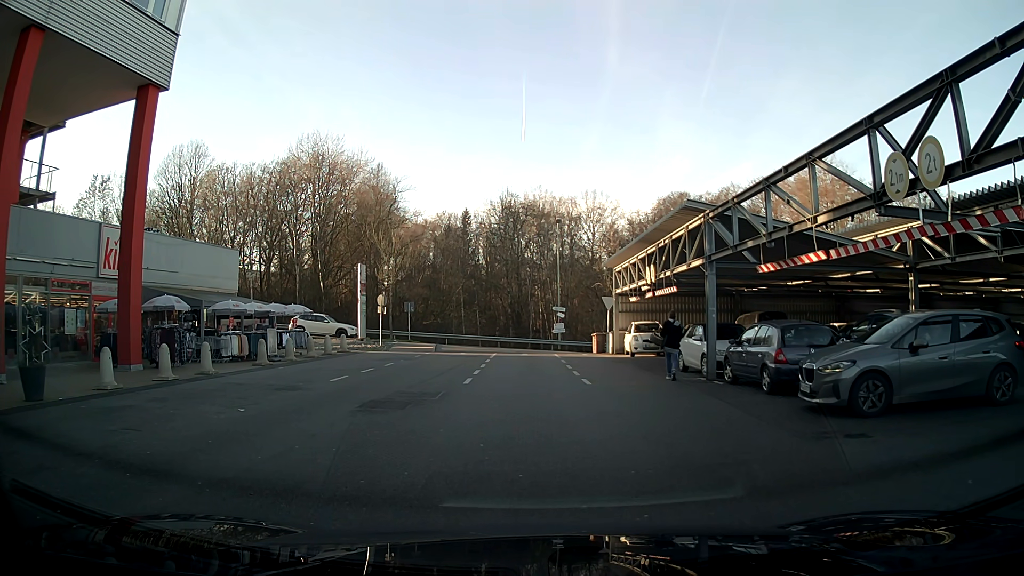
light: Day
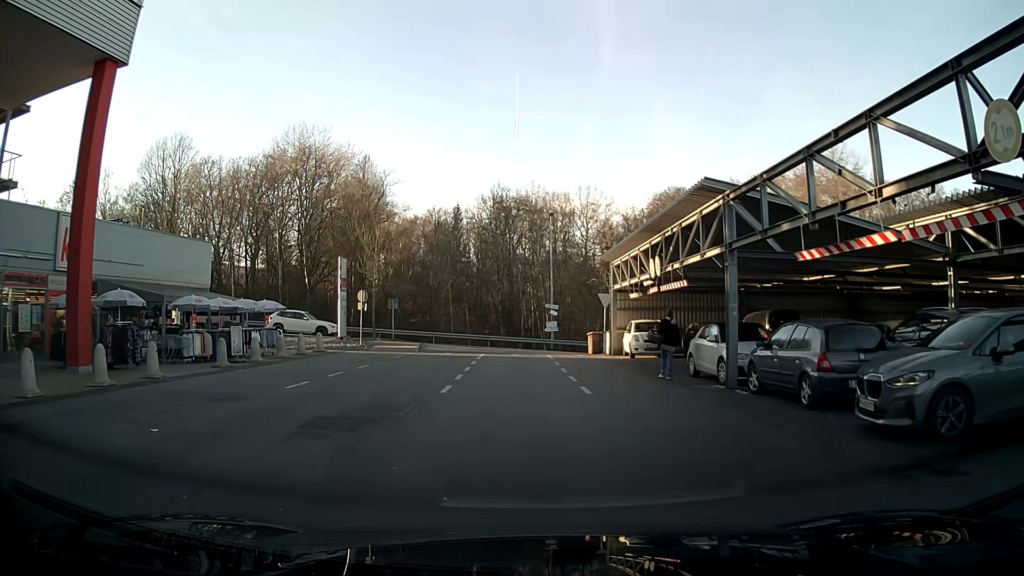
(0.0, +2.6) m; 0°
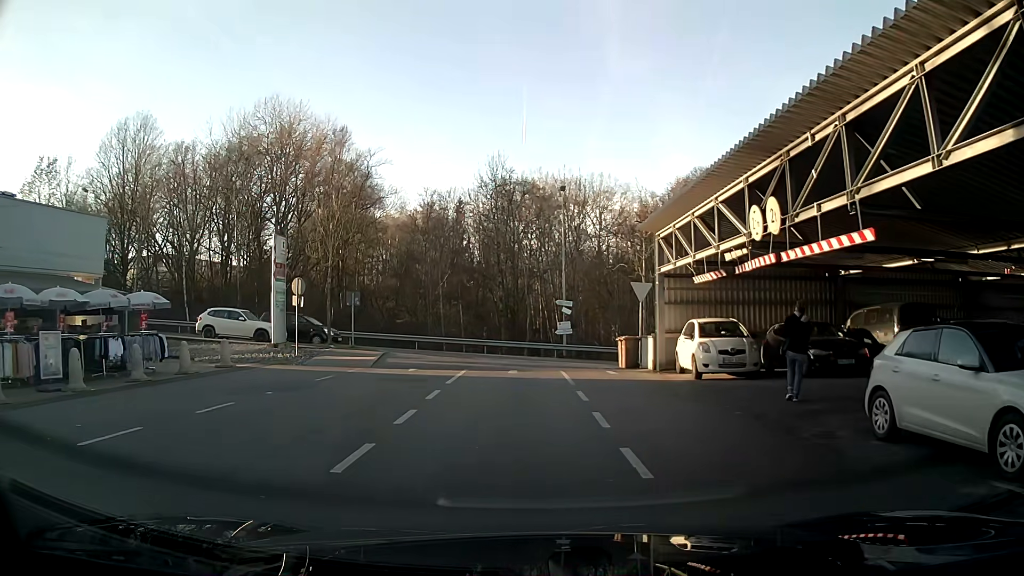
(0.0, +10.1) m; -1°
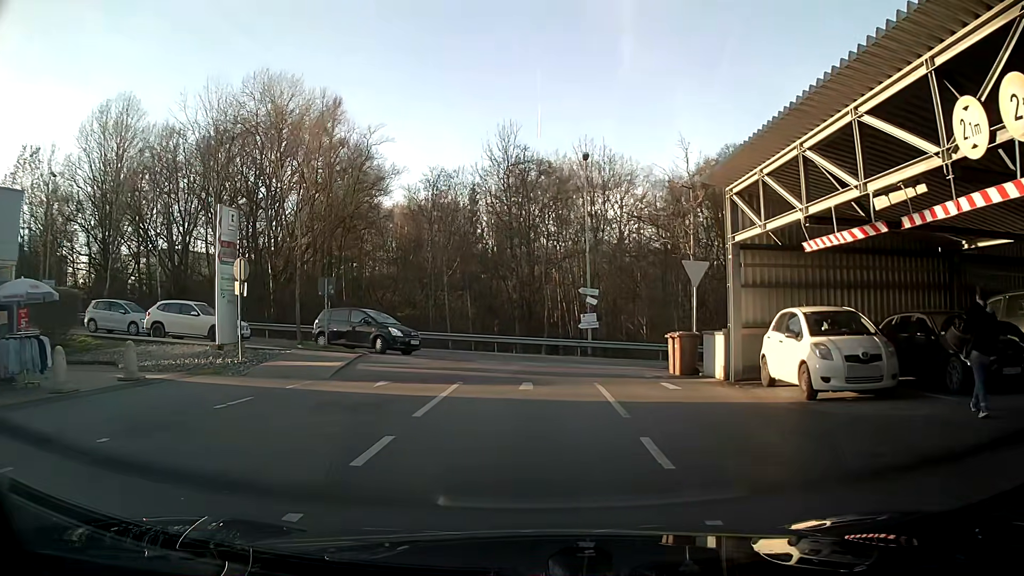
(0.0, +6.0) m; 0°
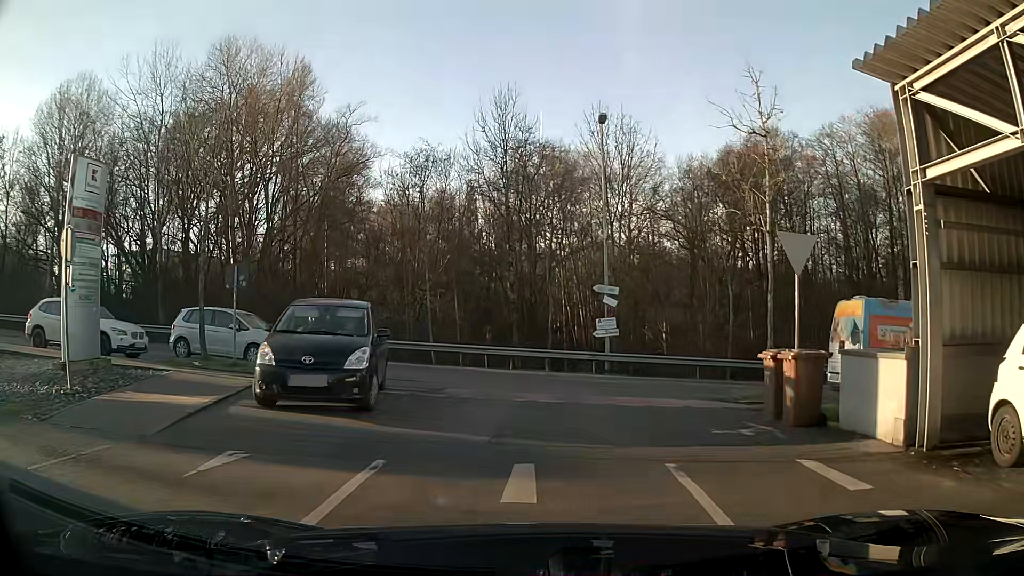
(0.0, +7.5) m; 0°
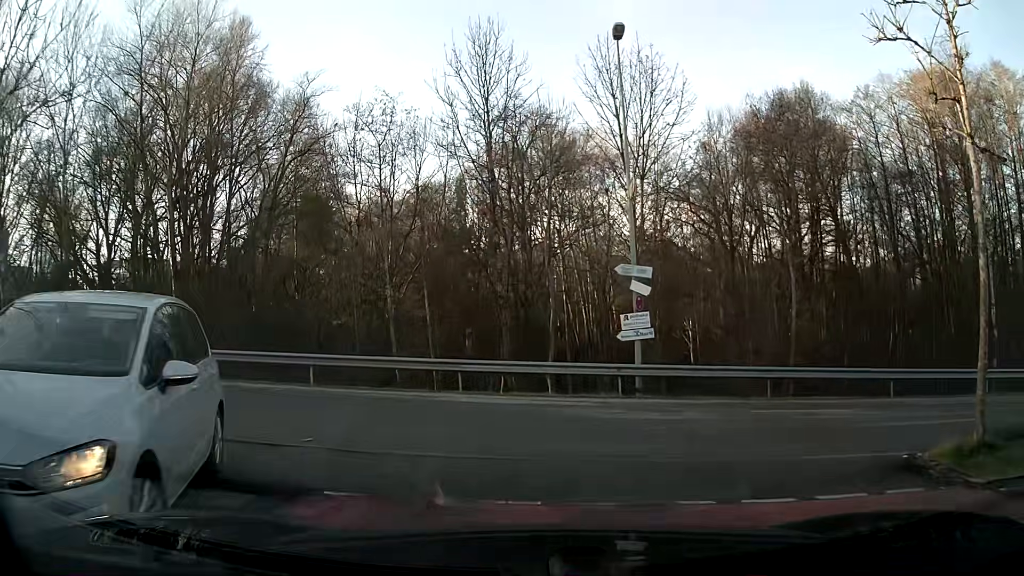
(0.0, +8.2) m; -1°
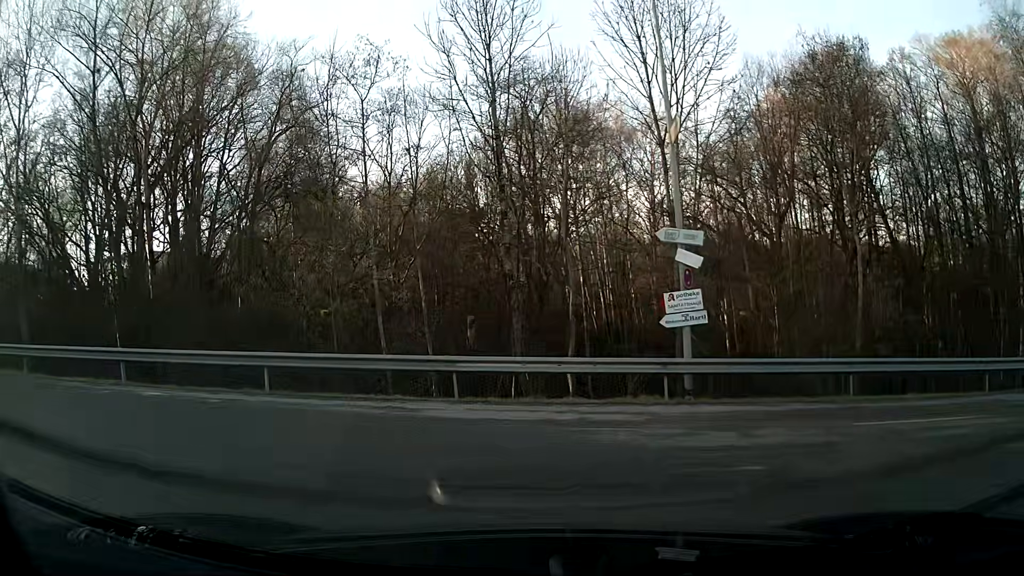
(0.0, +4.1) m; -1°
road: service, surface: asphalt
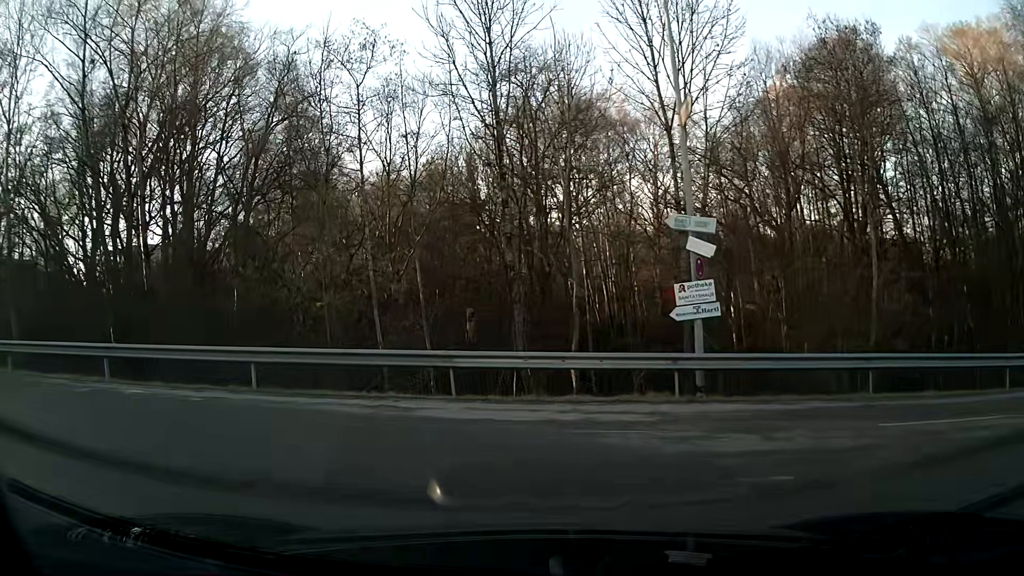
(0.0, +0.8) m; 0°
(-5, +8) (-15, +9) (-25, +10) (-35, +10) (-45, +10) (-55, +10) (-65, +10) (-75, +11) (-85, +11) (-95, +11) m
